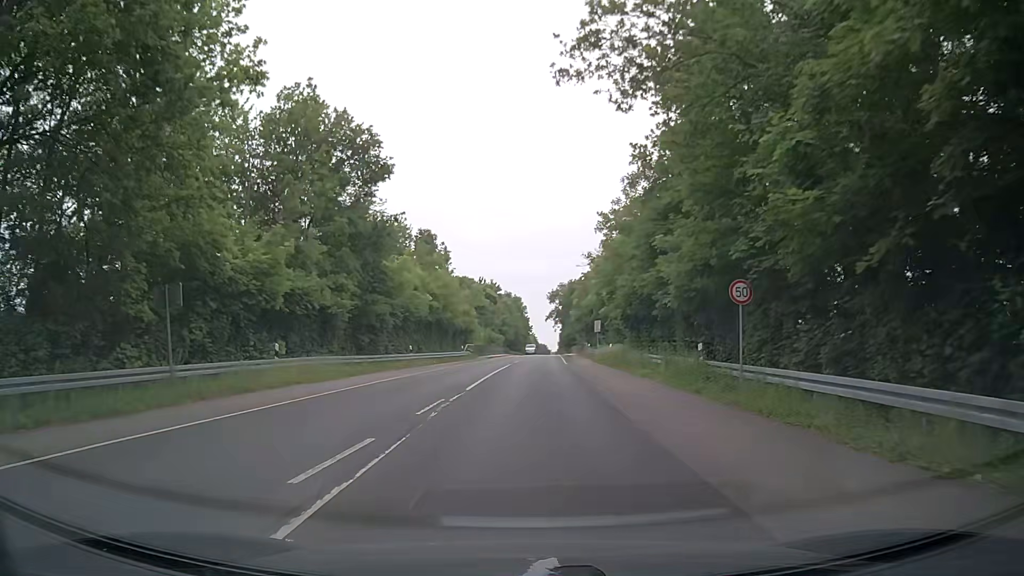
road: tertiary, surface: asphalt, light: Day
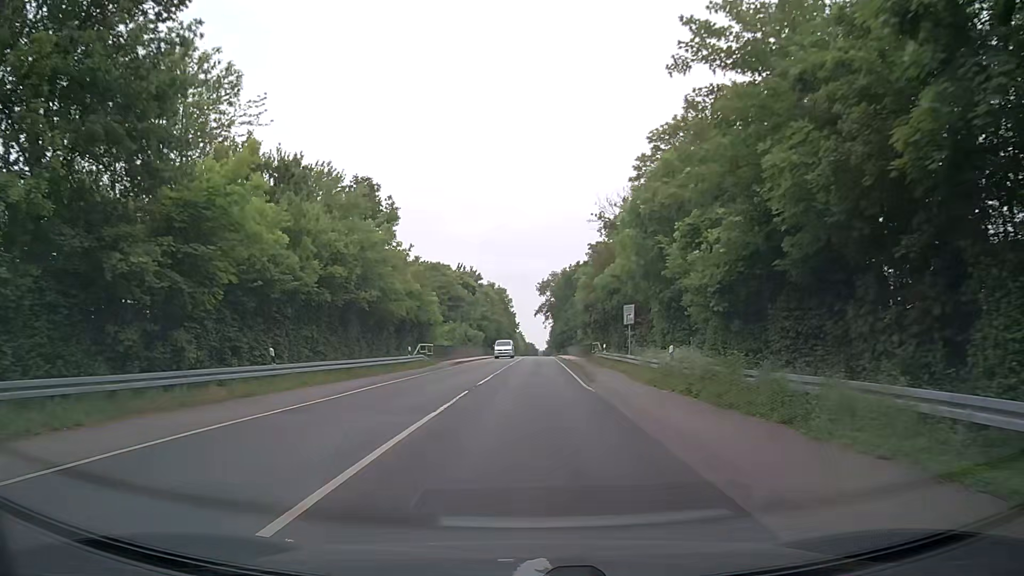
(+0.2, +22.9) m; +1°
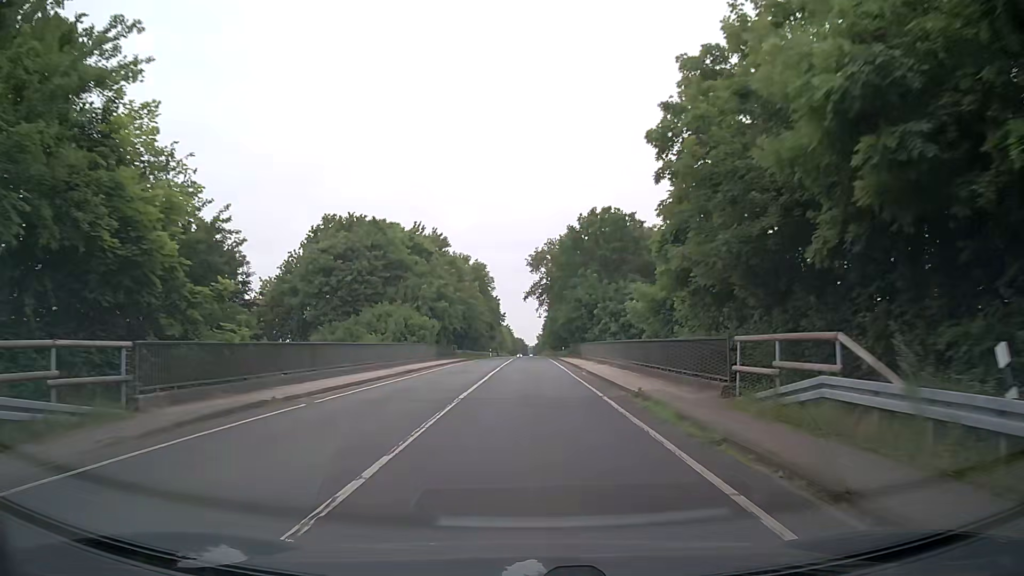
(+0.3, +38.4) m; +1°
(0, +10) (0, +20) (0, +30) (0, +40) (0, +50) (0, +60) (0, +70) (+1, +80) (0, +90) (0, +100) m
